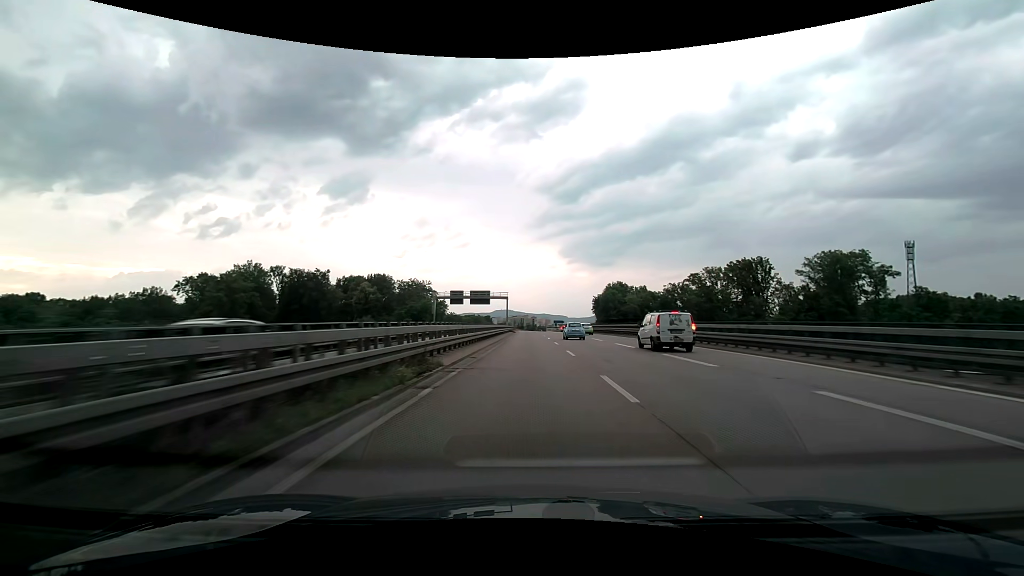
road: trunk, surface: asphalt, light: Day
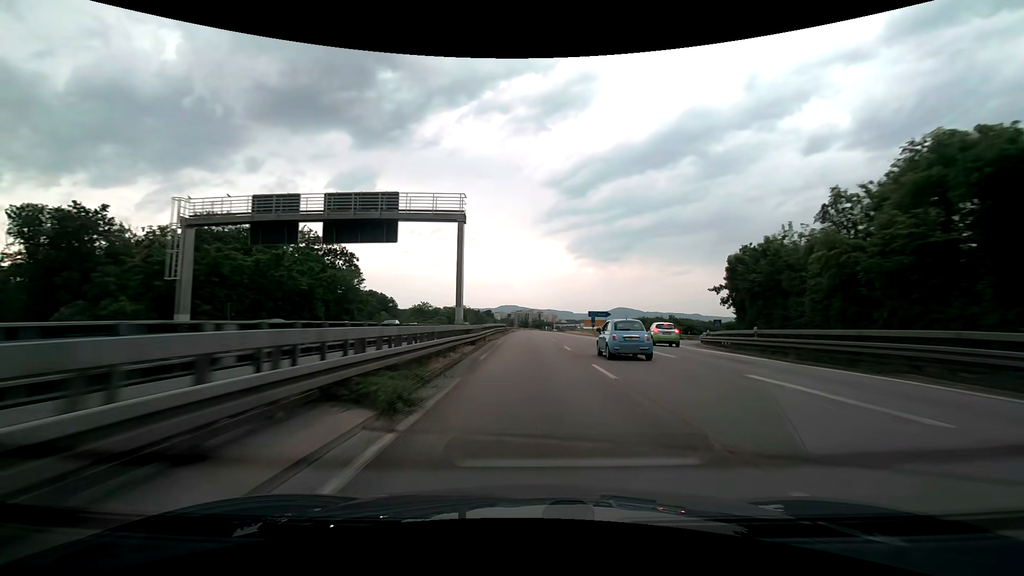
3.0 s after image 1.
(-0.5, +80.6) m; -1°
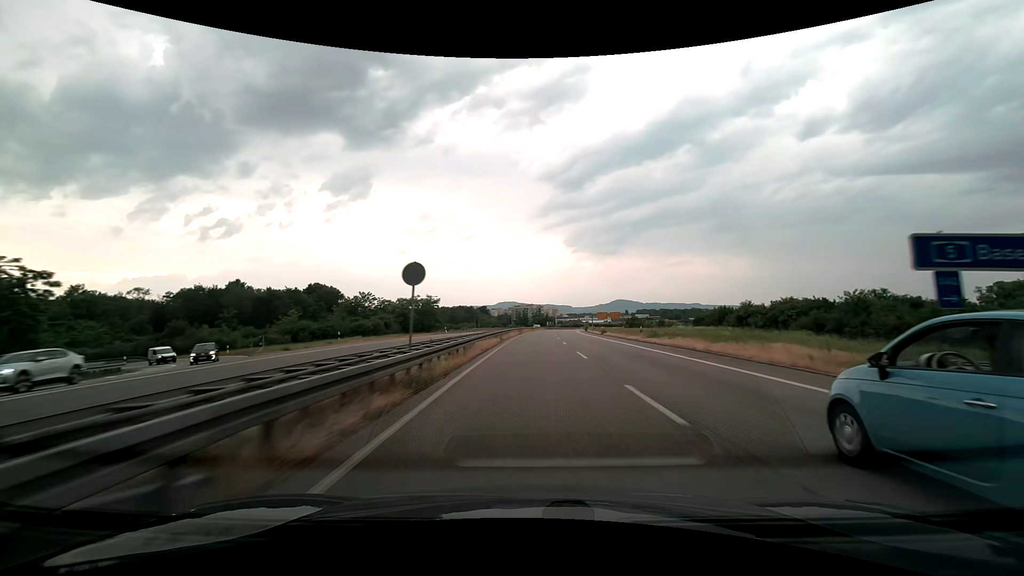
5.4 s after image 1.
(-0.1, +65.3) m; 0°
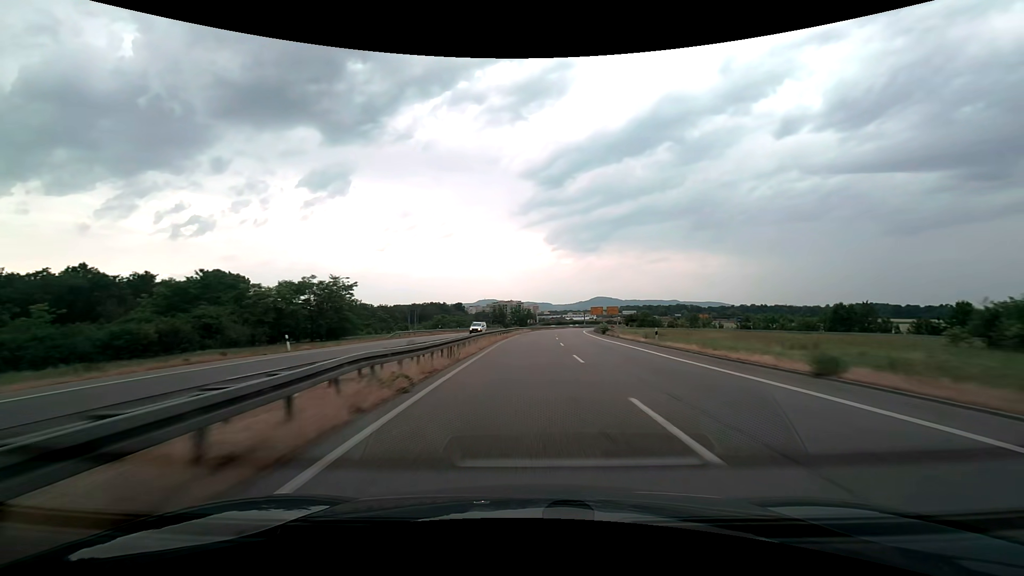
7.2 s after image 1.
(+0.9, +49.8) m; +2°
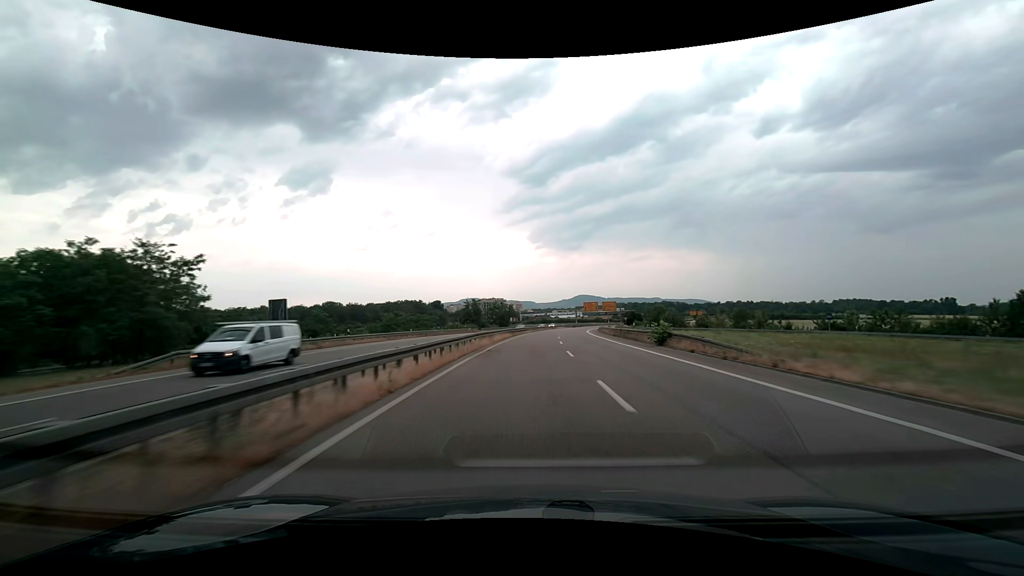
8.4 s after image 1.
(+0.5, +33.3) m; +2°
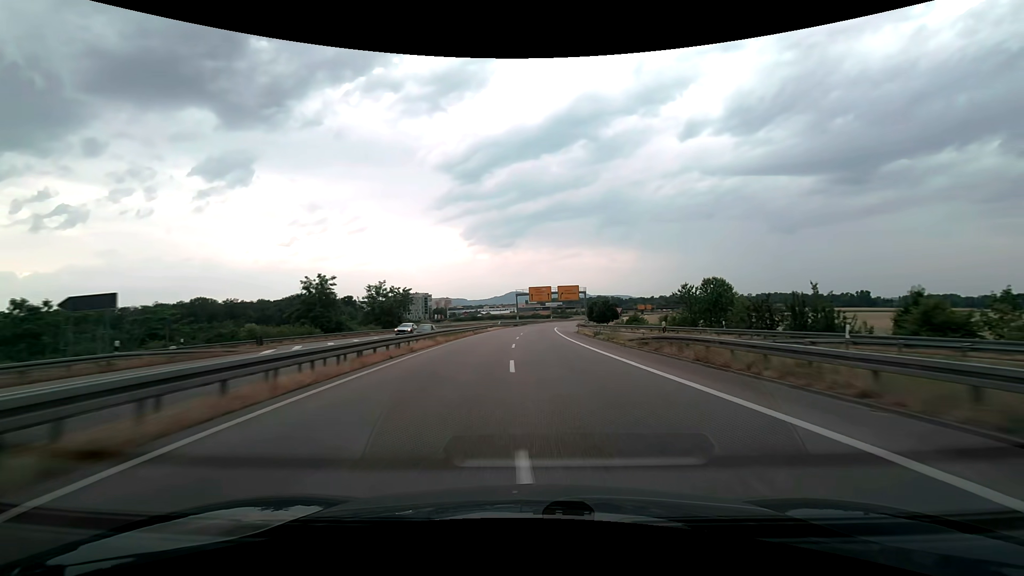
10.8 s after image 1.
(+4.0, +66.5) m; +8°
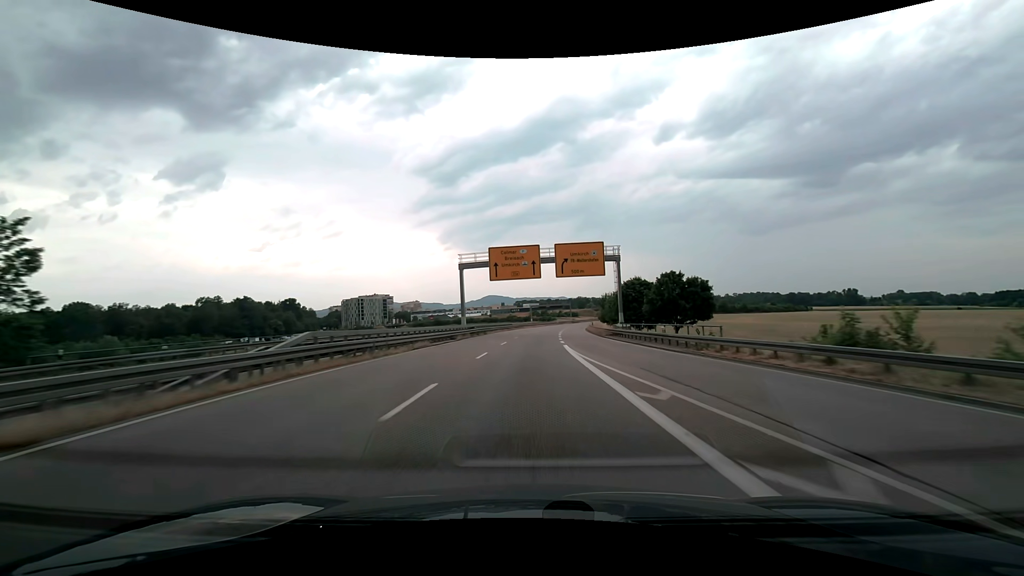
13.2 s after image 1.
(+1.9, +65.7) m; +3°
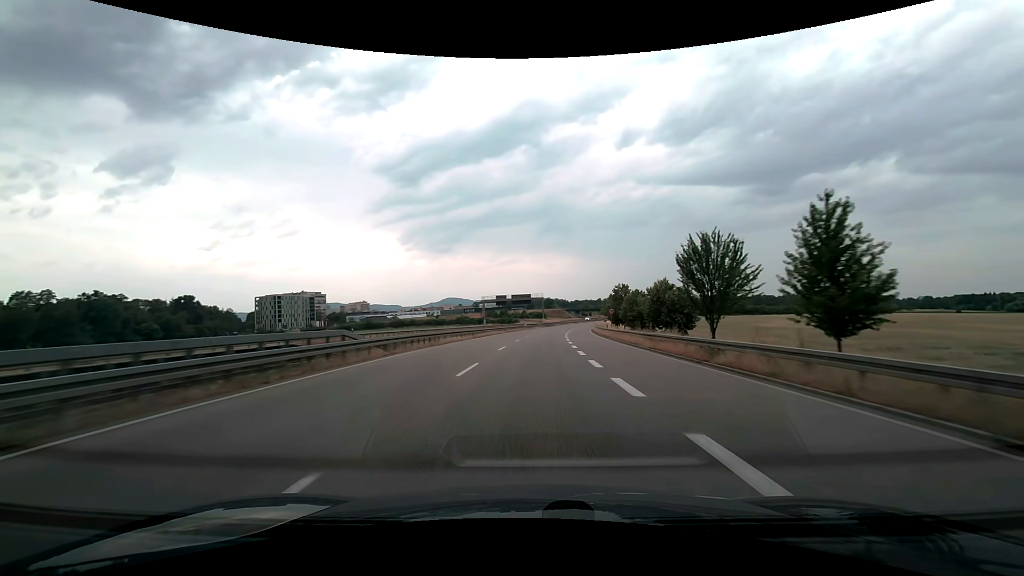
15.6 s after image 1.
(+2.2, +66.6) m; +4°
(0, +10) (0, +20) (+1, +30) (+1, +40) (+2, +50) (+3, +60) (+4, +70) (+5, +80) (+6, +90) (+7, +100) m
